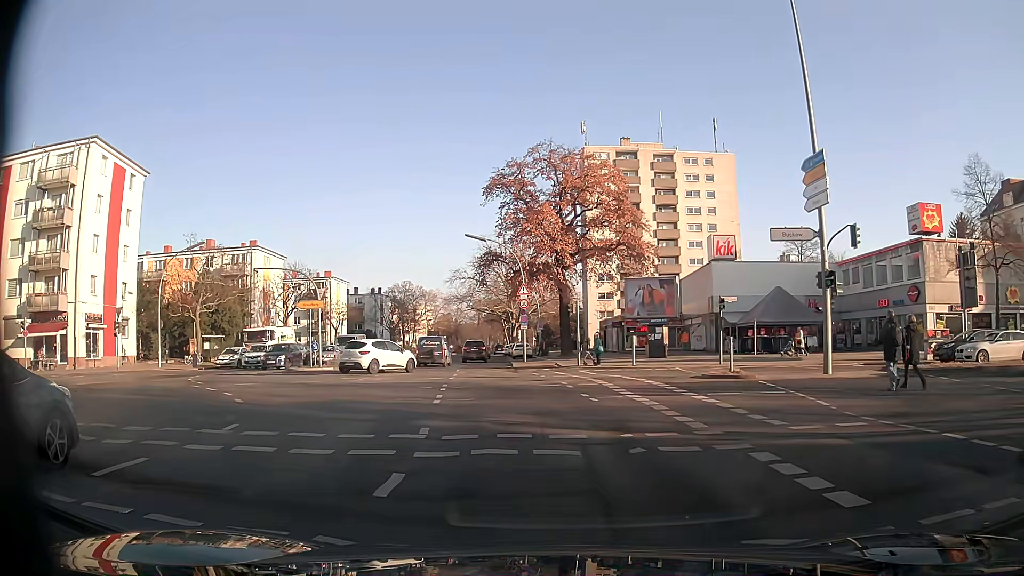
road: secondary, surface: asphalt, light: Day
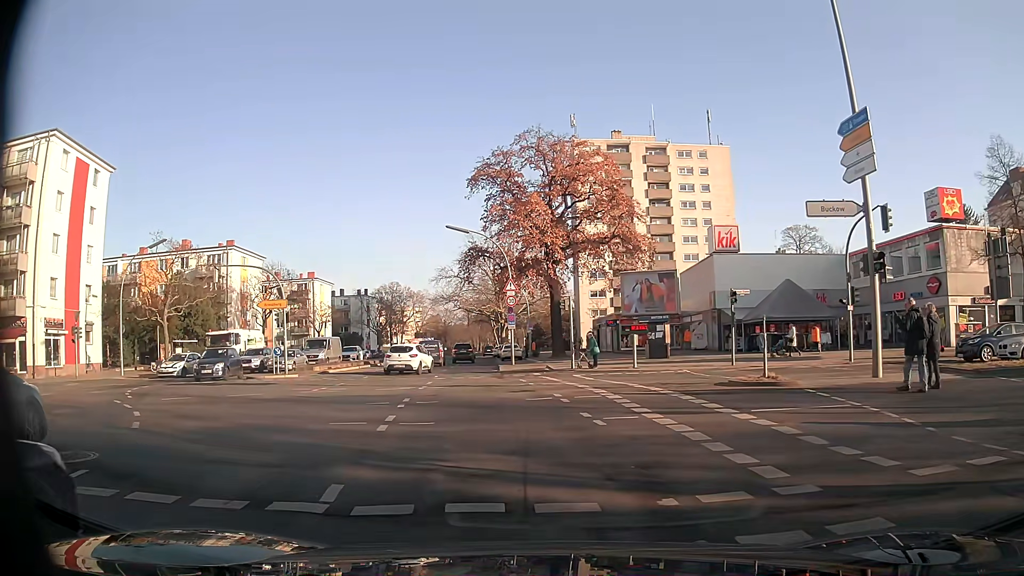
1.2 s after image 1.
(+0.2, +3.7) m; +3°
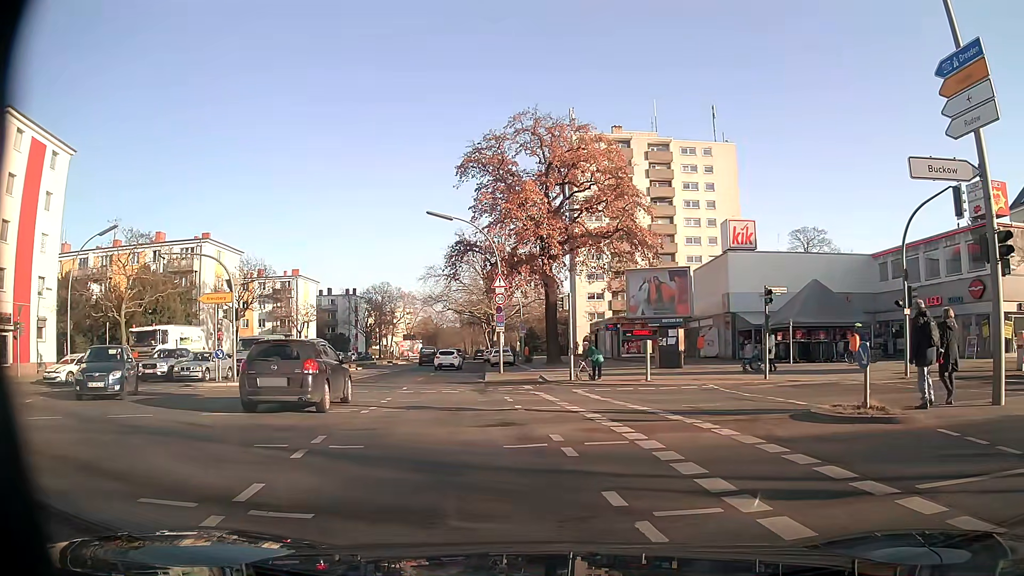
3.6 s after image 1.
(-0.1, +5.1) m; +1°
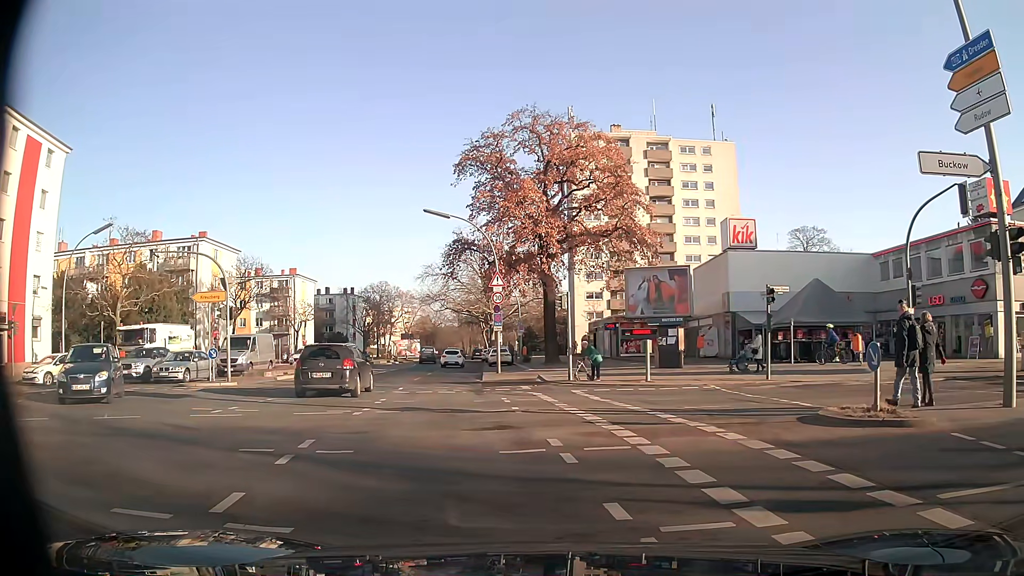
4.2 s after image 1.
(0.0, +0.4) m; 0°
